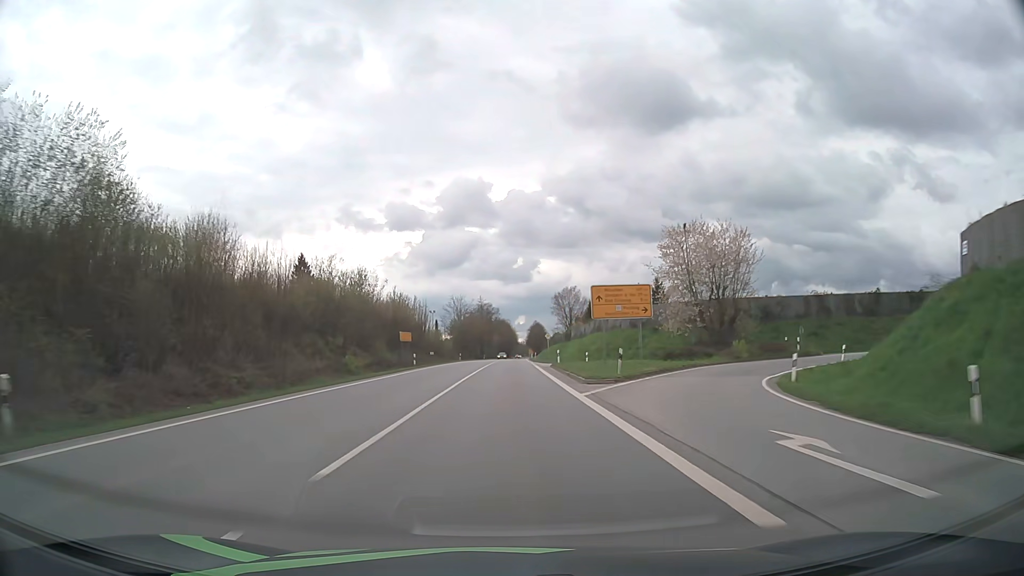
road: primary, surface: asphalt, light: Day
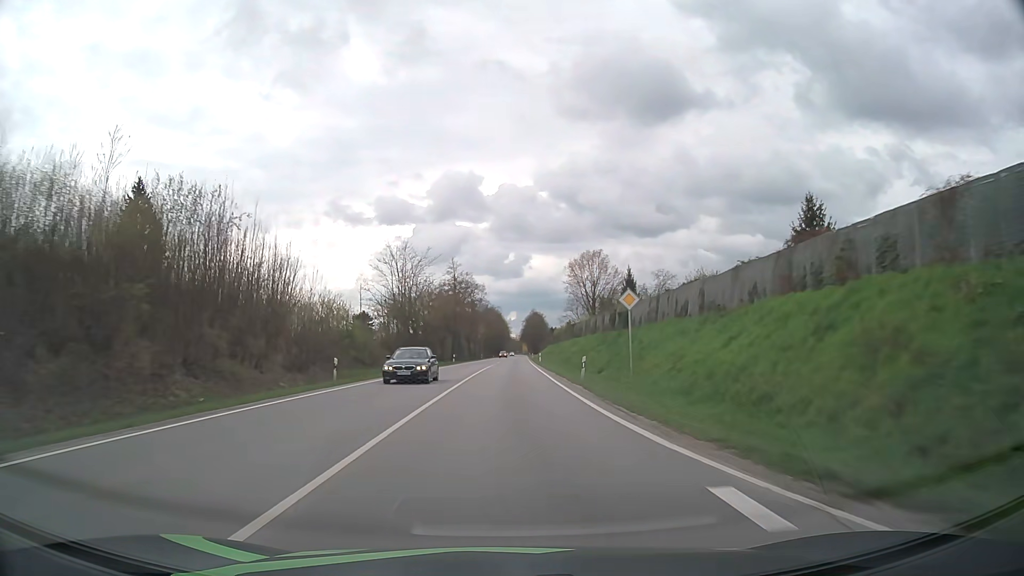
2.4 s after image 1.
(+0.4, +61.7) m; +1°
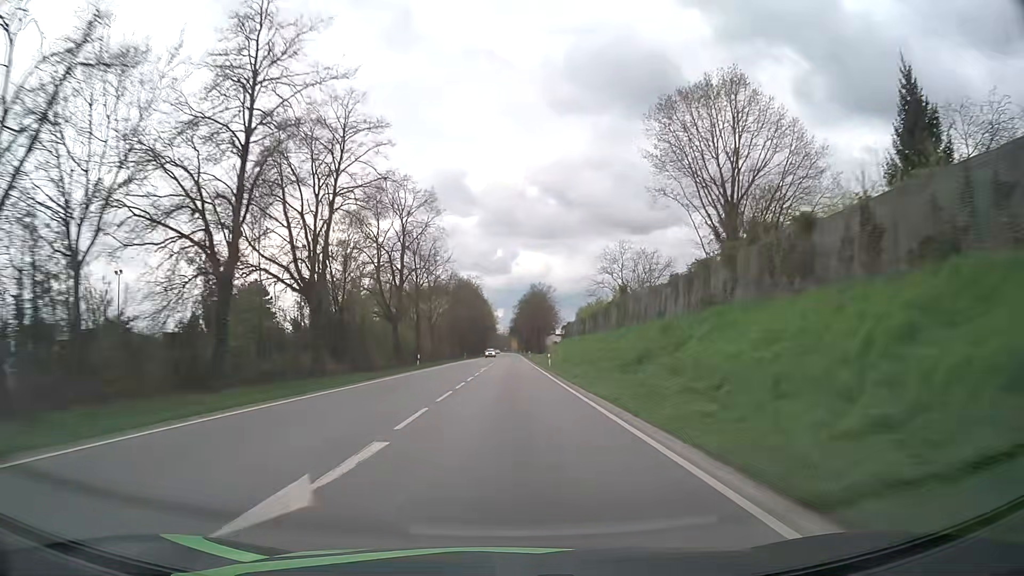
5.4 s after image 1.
(+0.7, +77.4) m; +1°
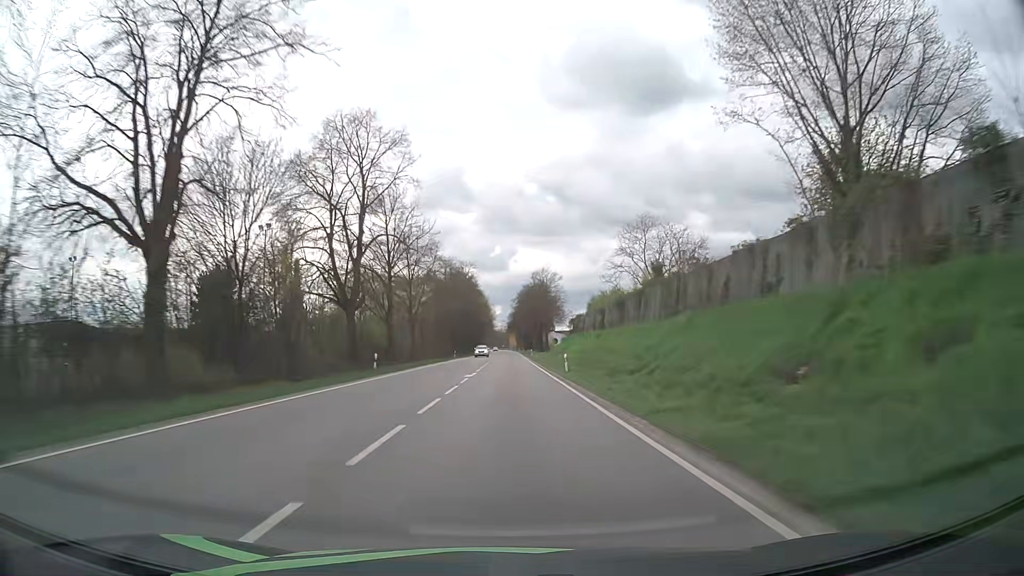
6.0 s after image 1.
(0.0, +15.6) m; 0°
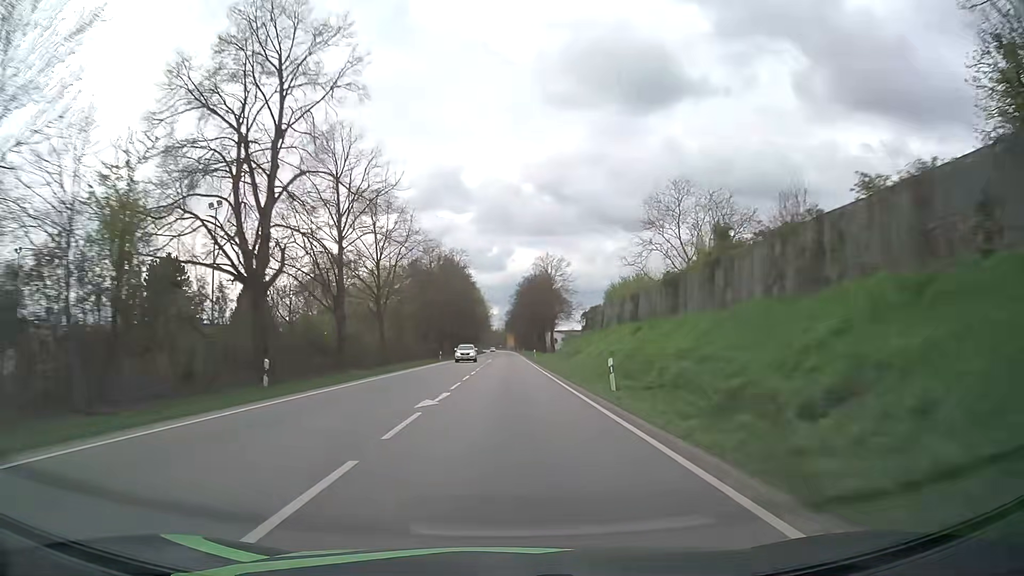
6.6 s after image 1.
(0.0, +15.6) m; 0°
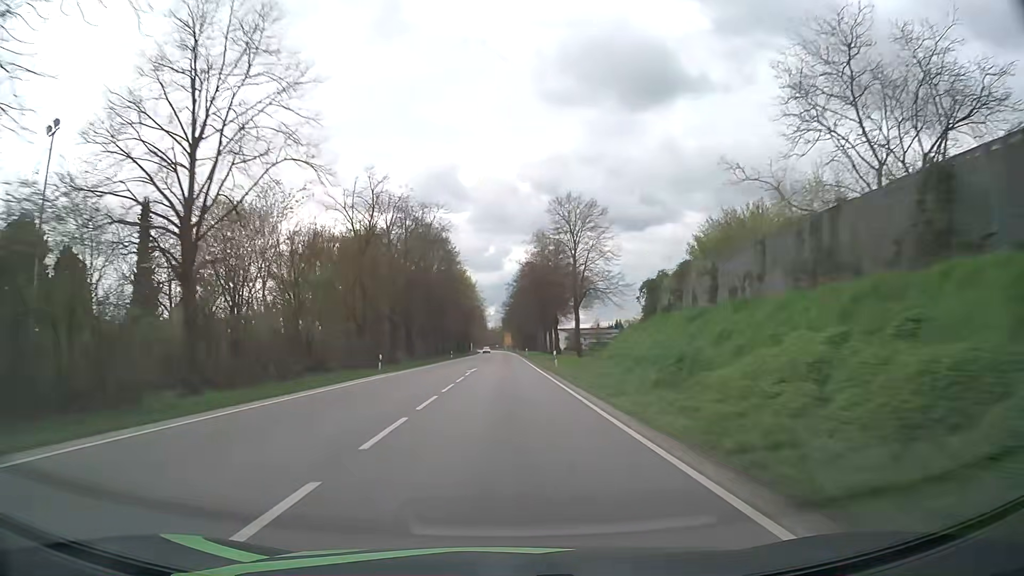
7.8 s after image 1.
(0.0, +31.3) m; 0°
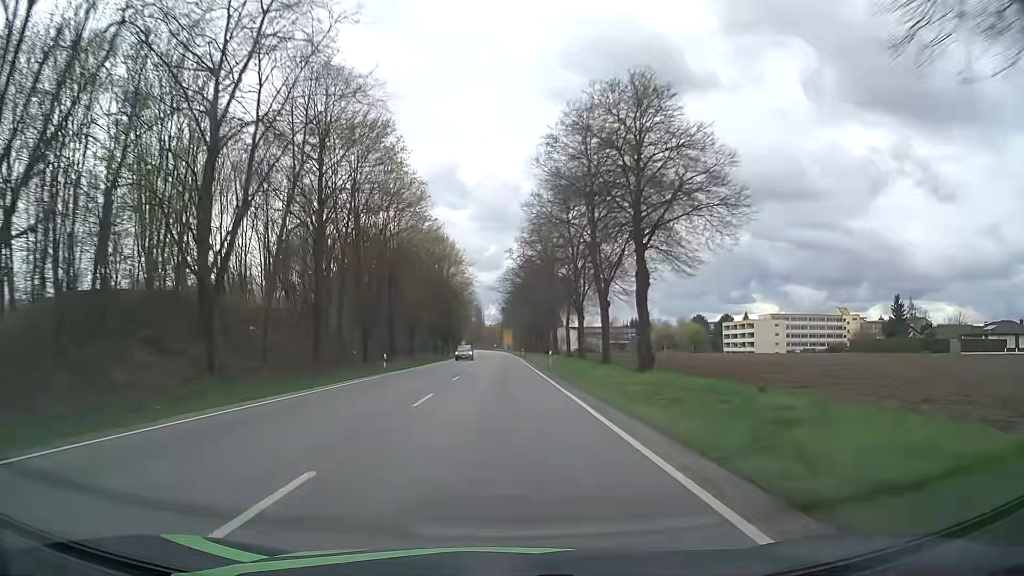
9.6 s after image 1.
(0.0, +47.2) m; 0°
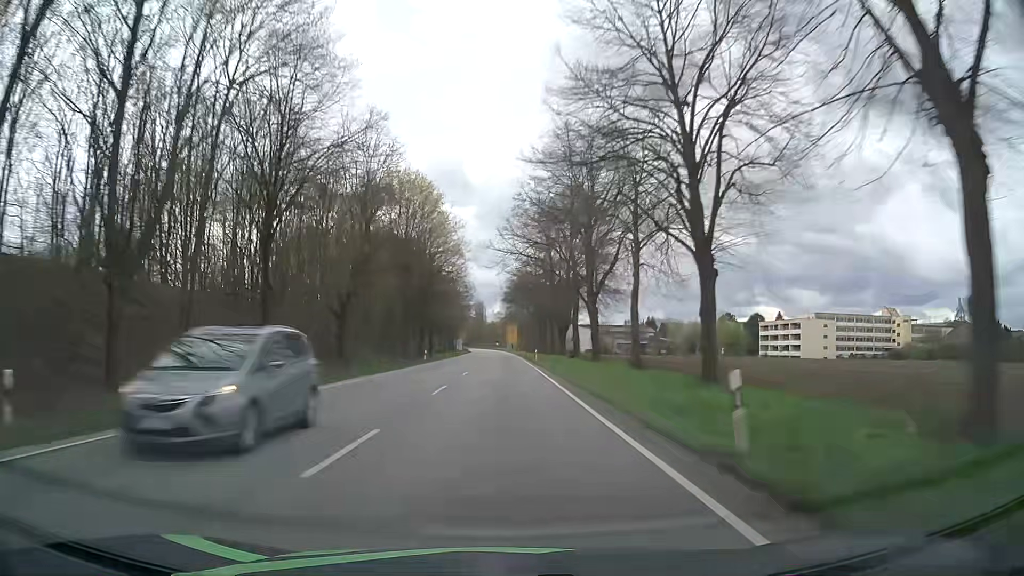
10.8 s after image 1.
(-0.1, +31.4) m; -1°
